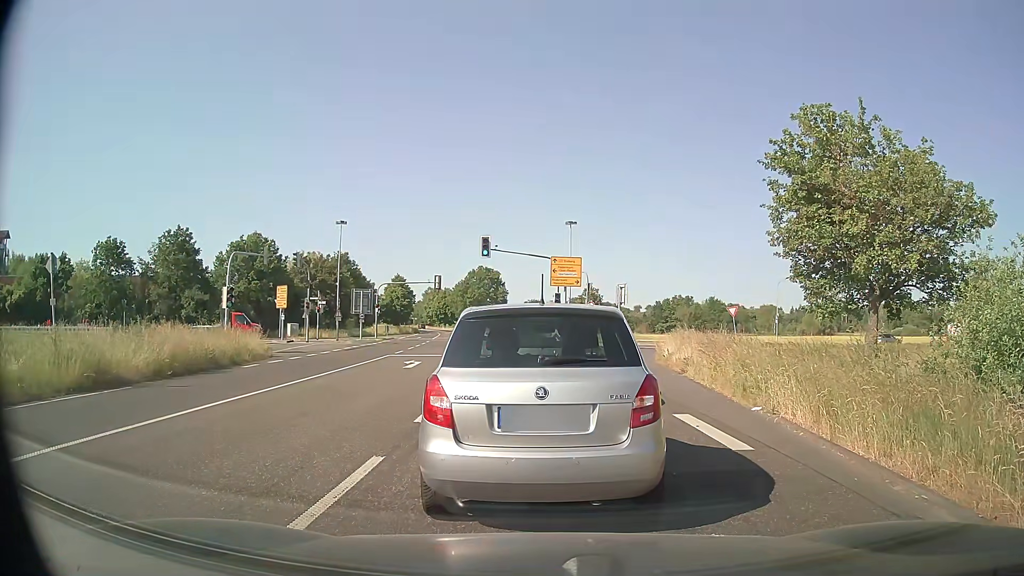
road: primary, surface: asphalt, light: Day
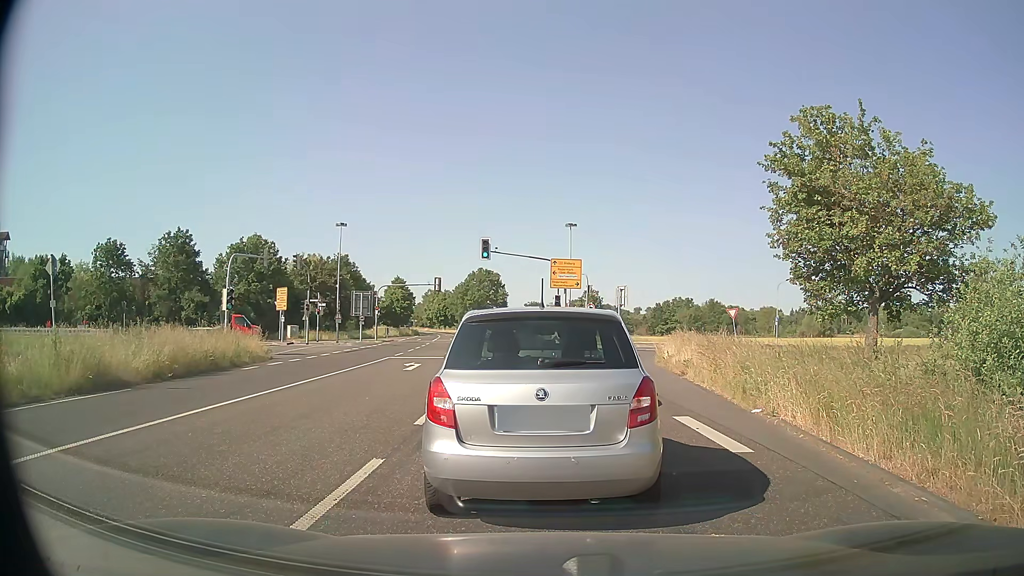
(0.0, +0.1) m; 0°
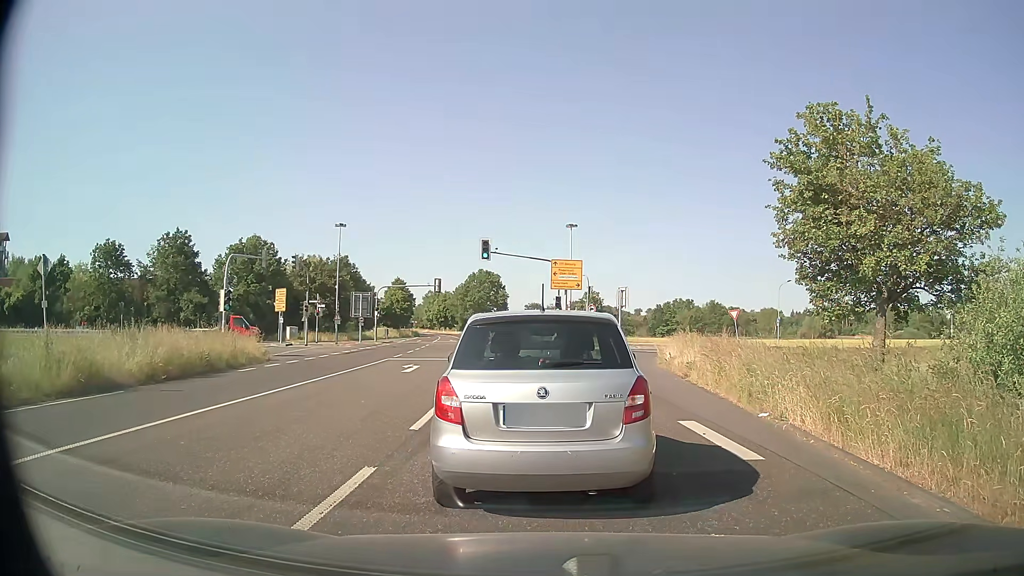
(0.0, +0.4) m; 0°
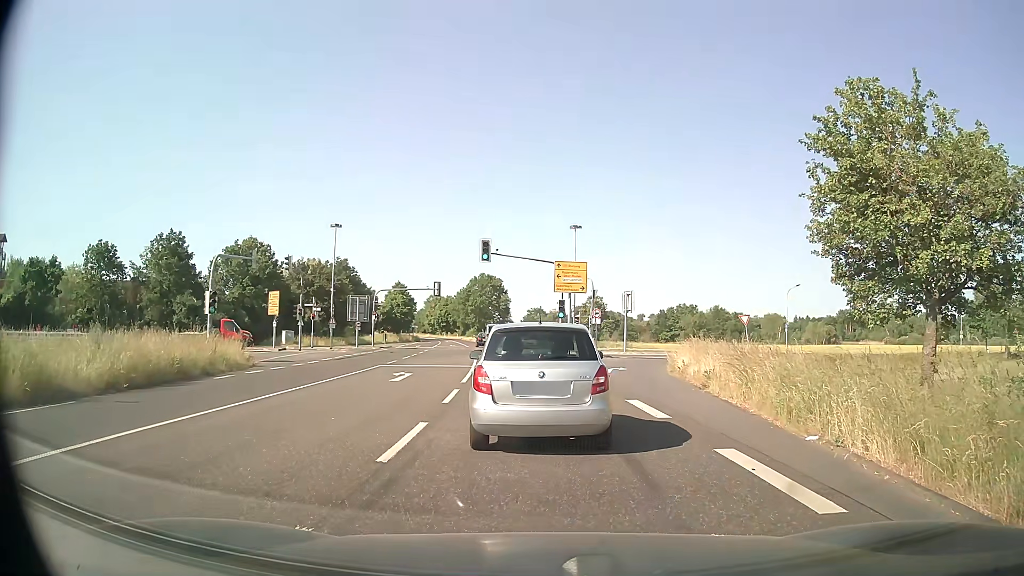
(0.0, +2.2) m; +1°
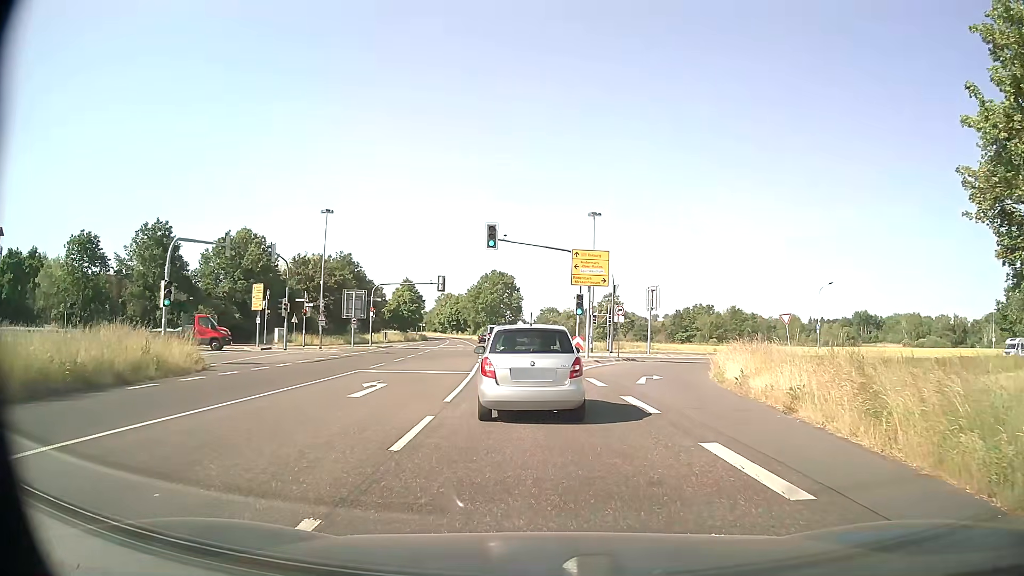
(-0.2, +6.0) m; -2°
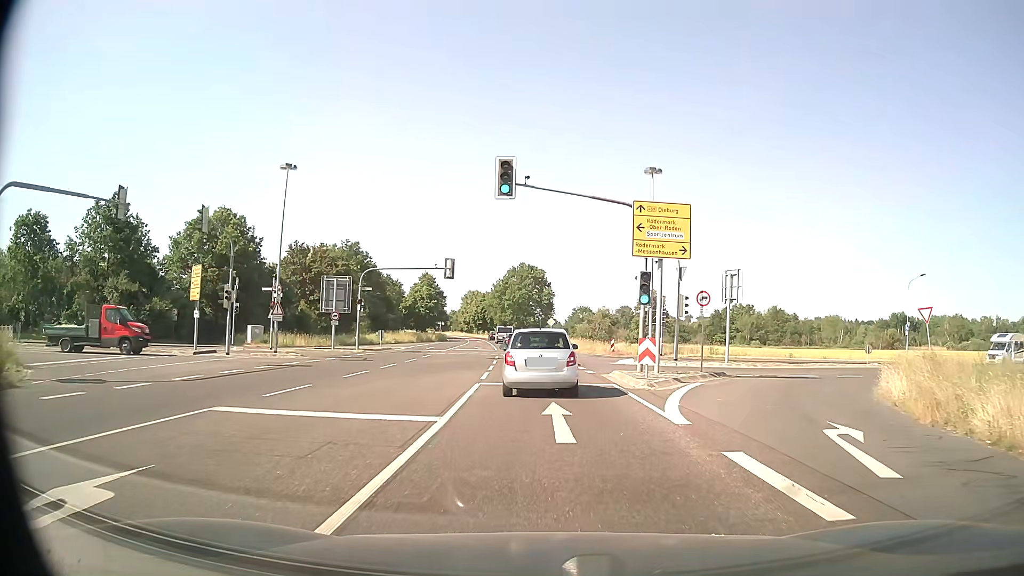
(-0.4, +13.6) m; -3°
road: tertiary_link
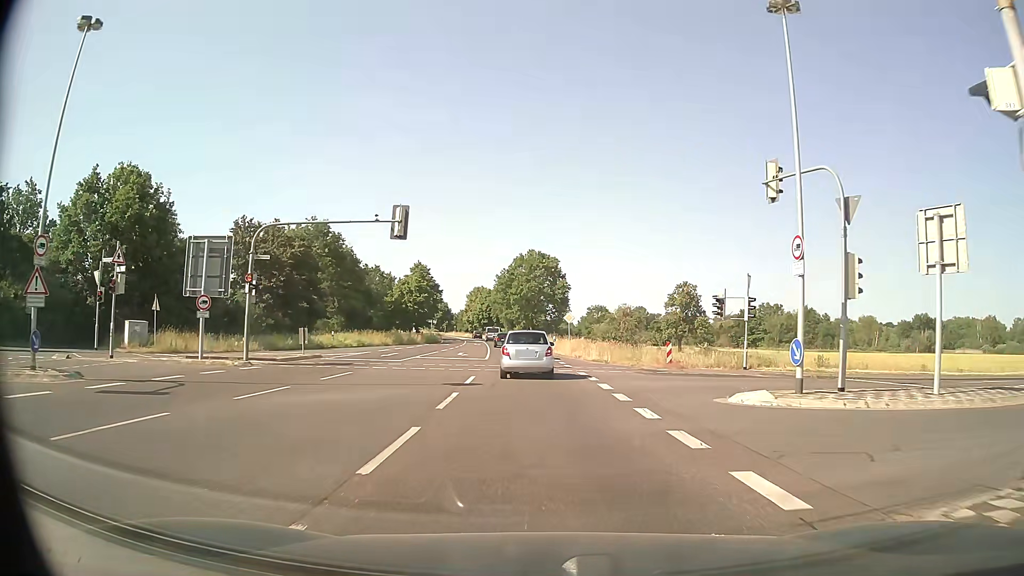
(-0.1, +19.6) m; -1°
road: primary
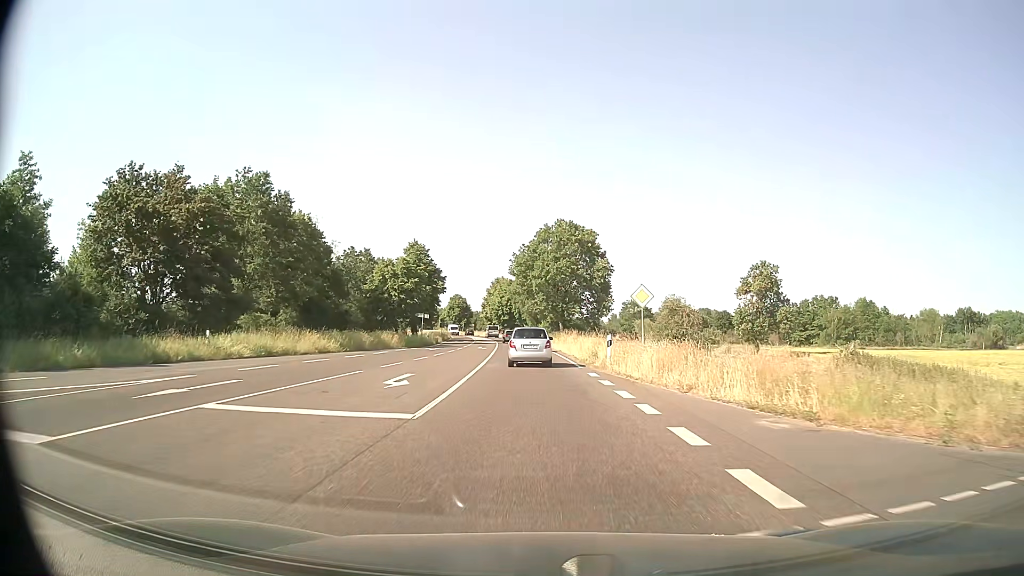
(-0.6, +25.3) m; -2°
(0, +10) (0, +20) (-1, +30) (-1, +40) (-2, +50) (-3, +60) (-4, +70) (-5, +80) (-6, +90) (-7, +100) m
